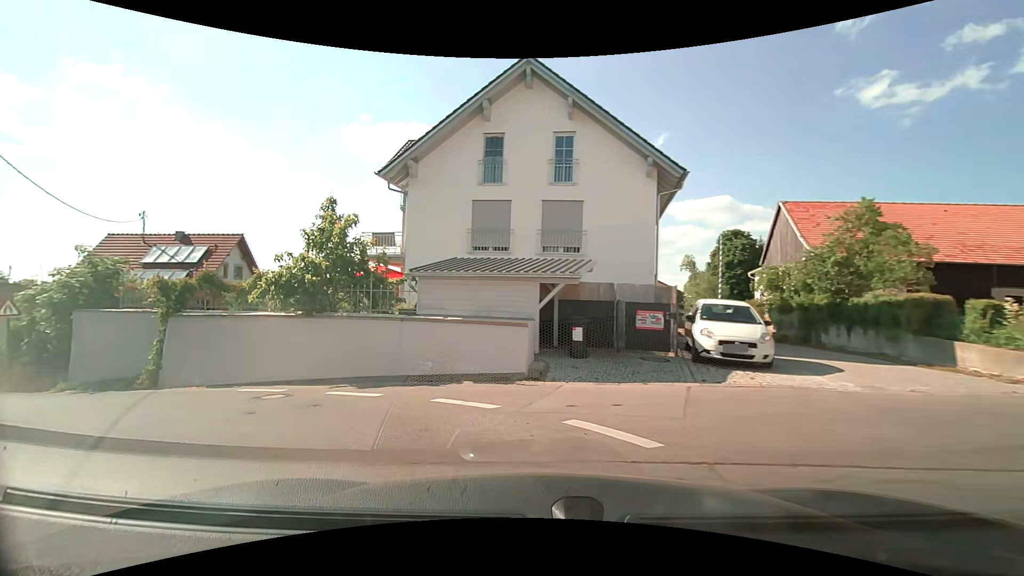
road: residential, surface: asphalt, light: Day
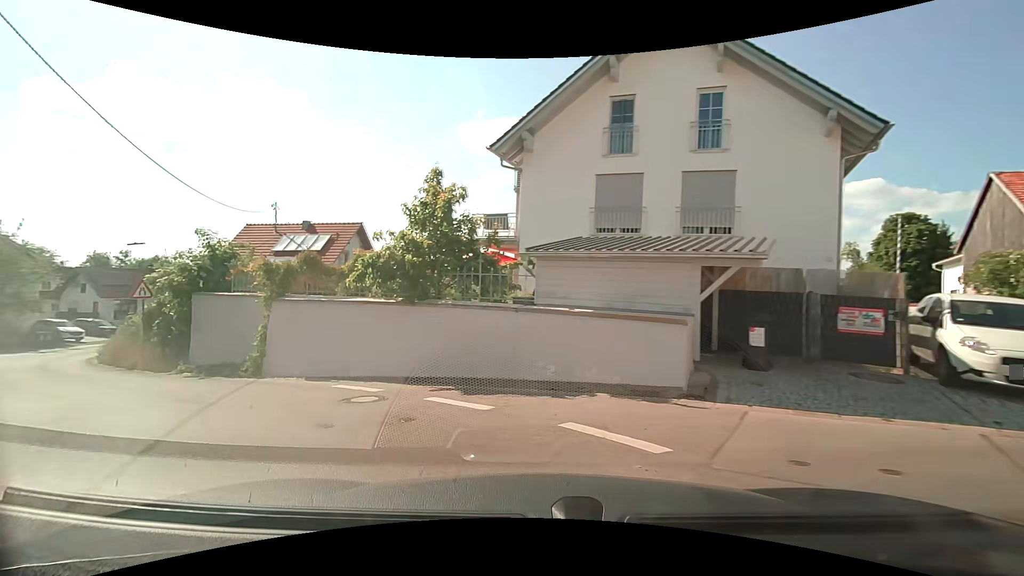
(-0.2, +2.6) m; -12°
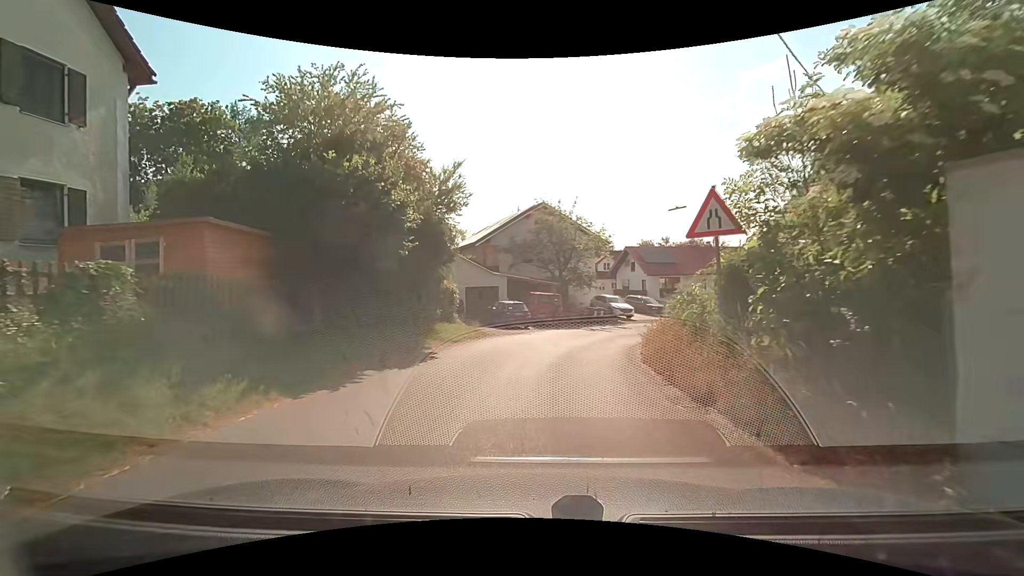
(-8.2, +12.1) m; -54°
(0, +10) (+1, +20) (+5, +29) (+11, +37) (+19, +44) (+27, +49) (+37, +52) (+46, +55) (+56, +56) (+66, +54) m
